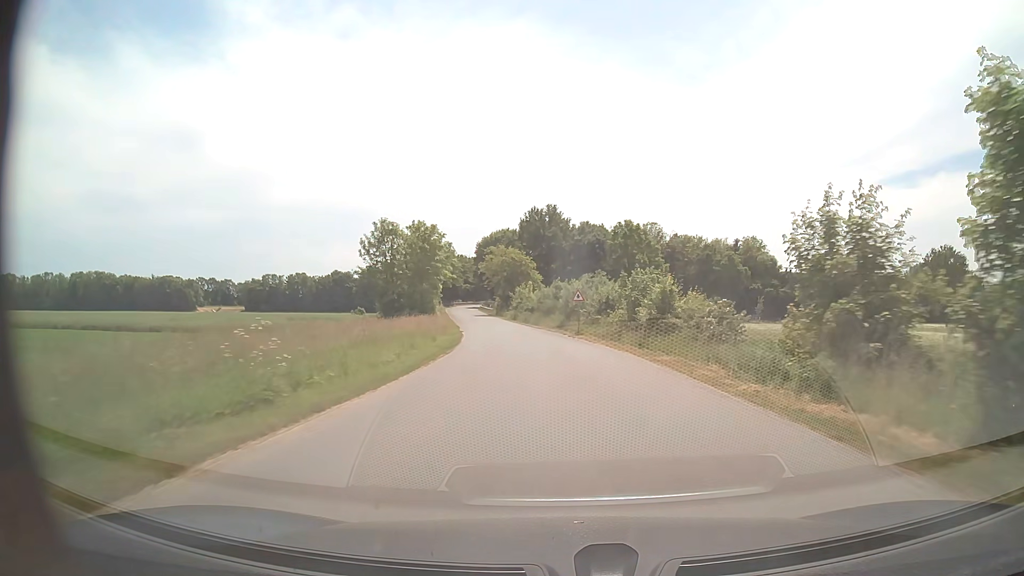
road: unclassified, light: Day
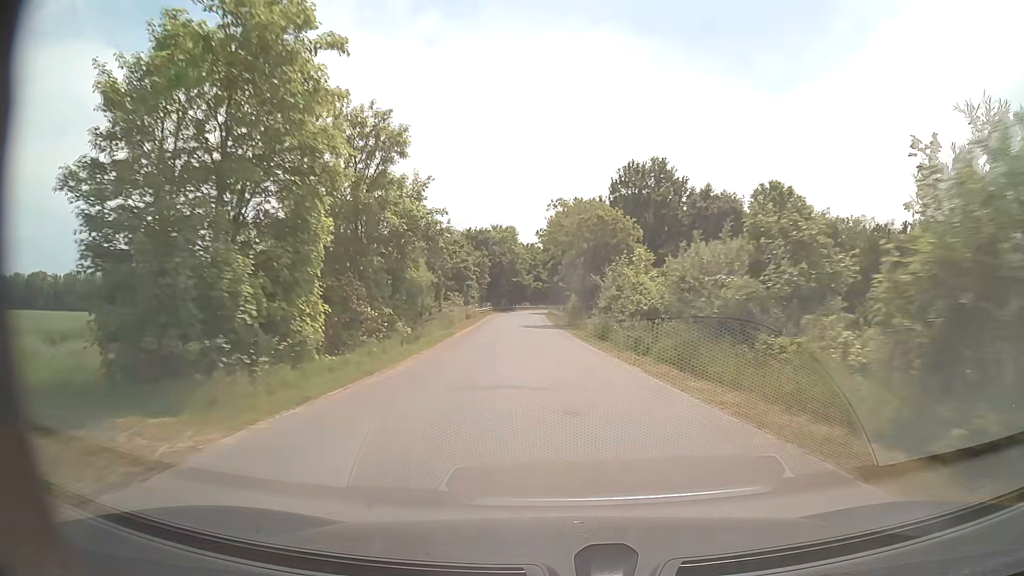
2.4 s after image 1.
(-2.6, +44.5) m; -8°
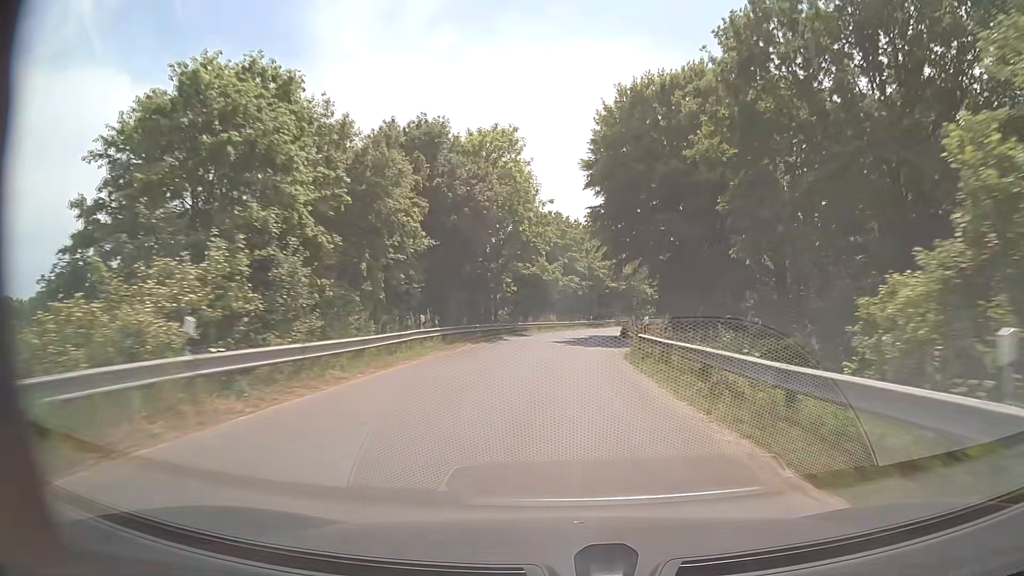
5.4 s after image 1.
(-2.4, +57.5) m; -2°
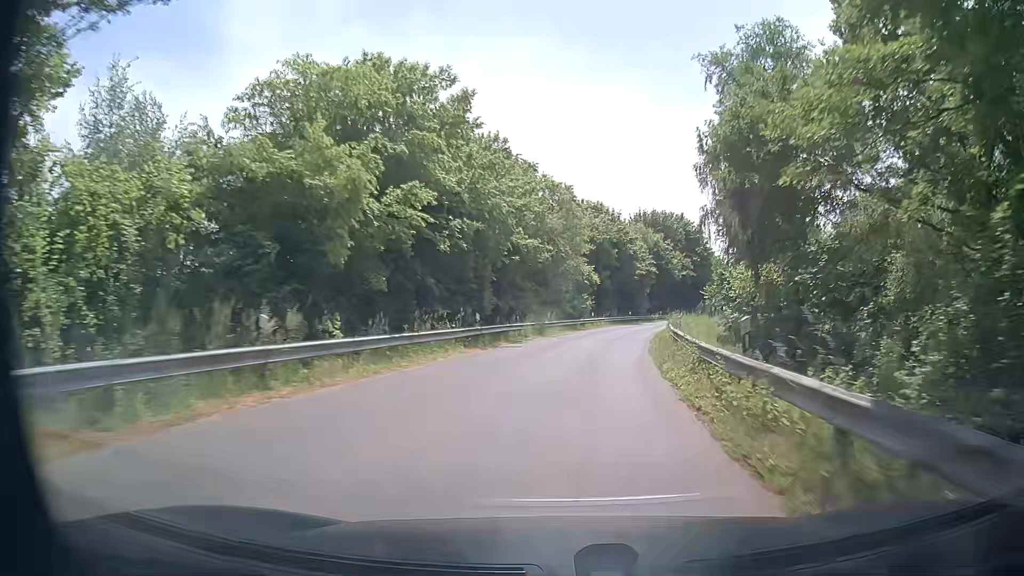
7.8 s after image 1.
(+2.2, +45.1) m; +8°
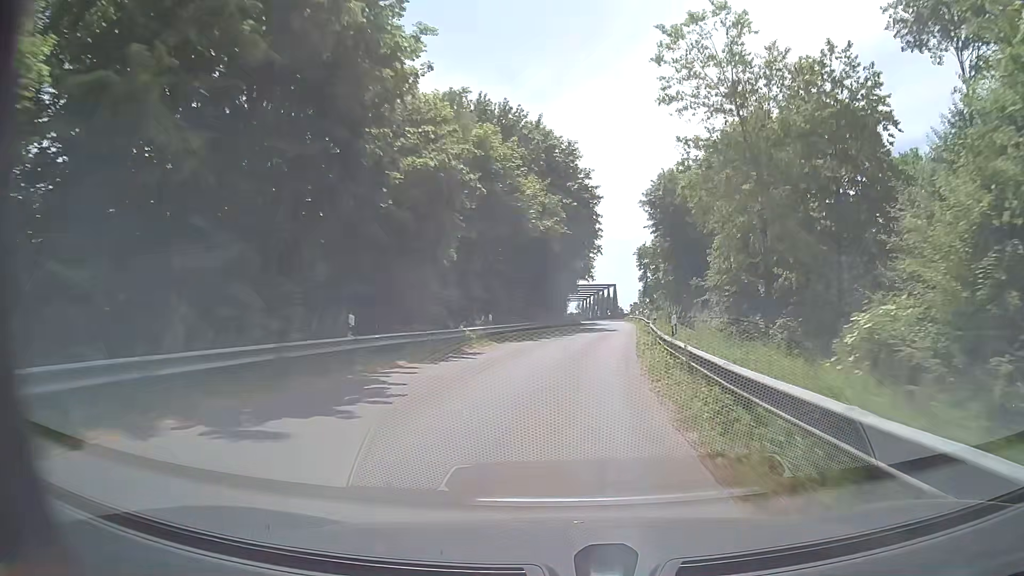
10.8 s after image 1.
(+8.8, +57.3) m; +15°
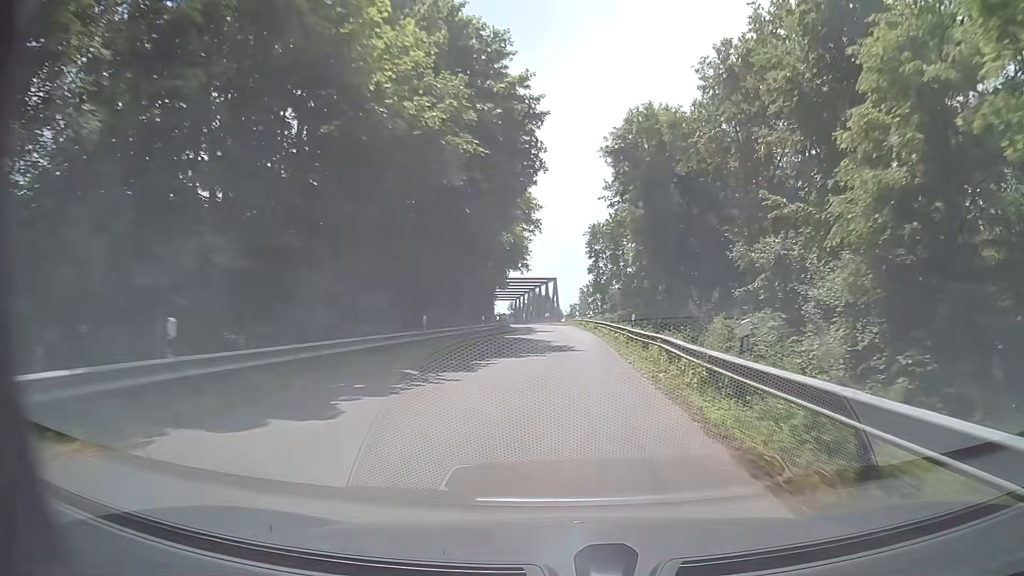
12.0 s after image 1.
(+1.3, +23.2) m; +6°
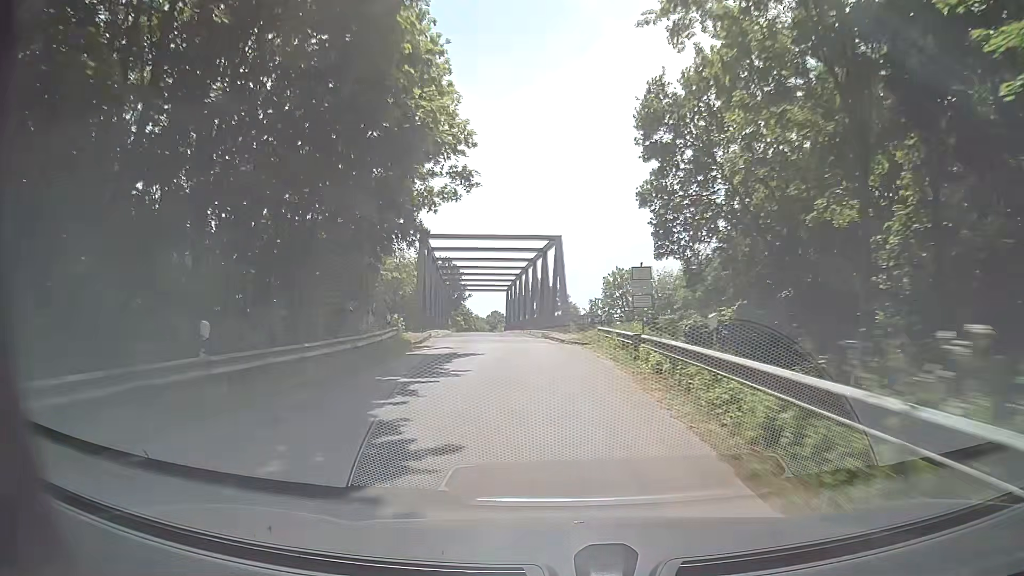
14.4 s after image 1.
(+0.8, +47.5) m; -2°
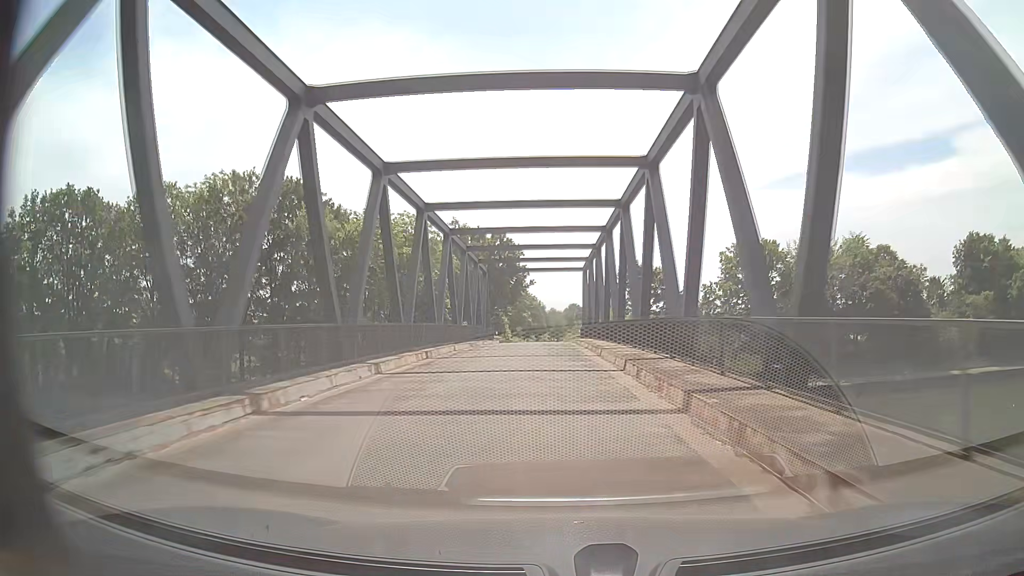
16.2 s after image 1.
(-2.3, +35.7) m; -6°
(0, +10) (0, +20) (-1, +30) (-1, +40) (-1, +50) (-1, +60) (-2, +70) (-2, +80) (-2, +90) (-2, +100) m
